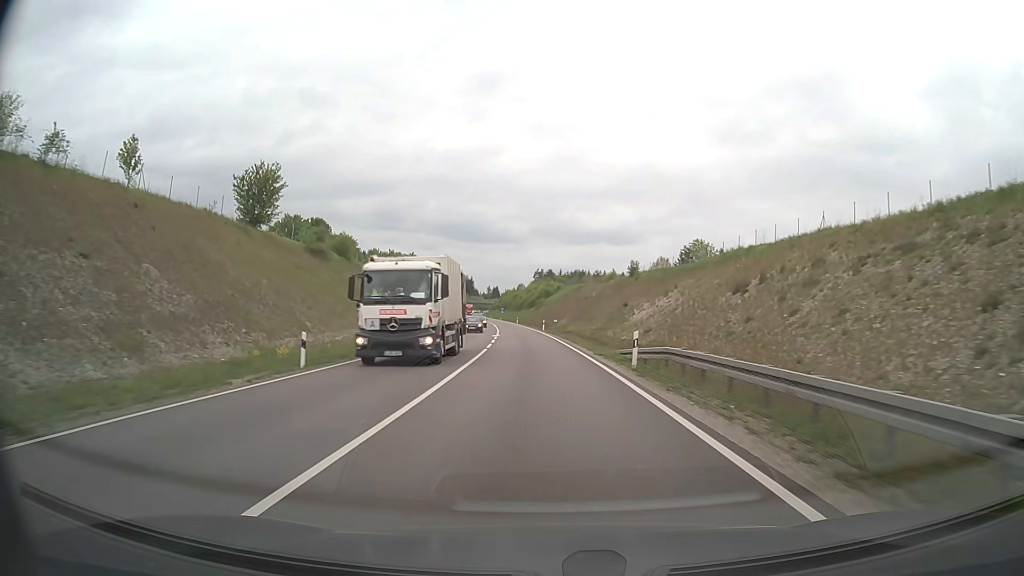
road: trunk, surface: asphalt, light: Day
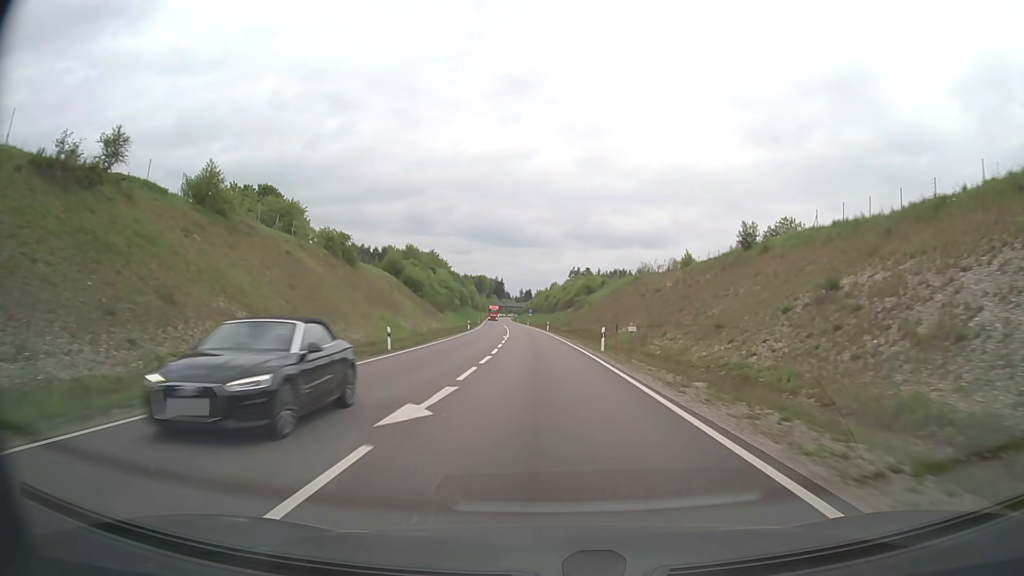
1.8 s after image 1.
(-1.2, +40.1) m; -3°
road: primary
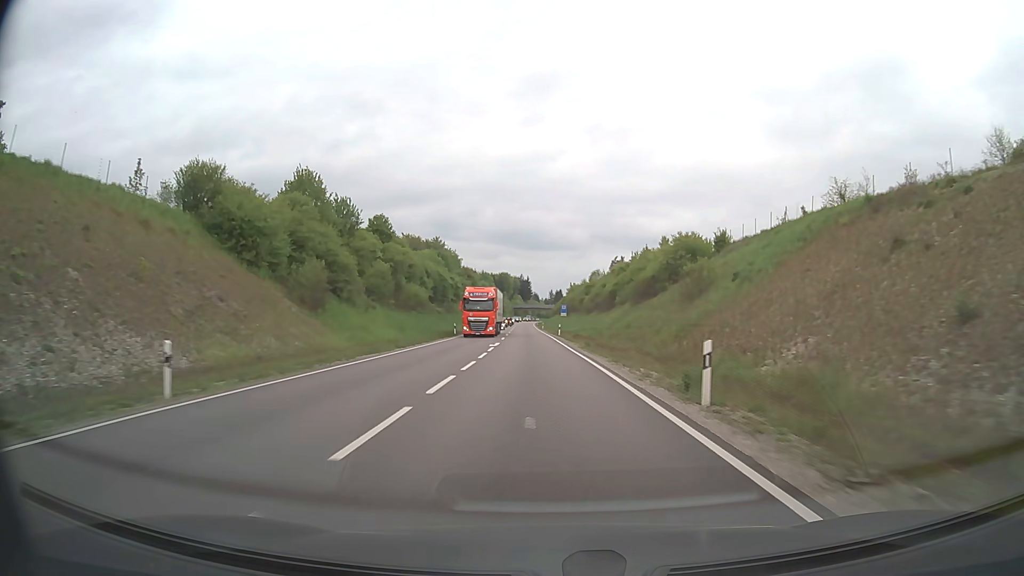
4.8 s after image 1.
(-1.8, +69.5) m; -3°
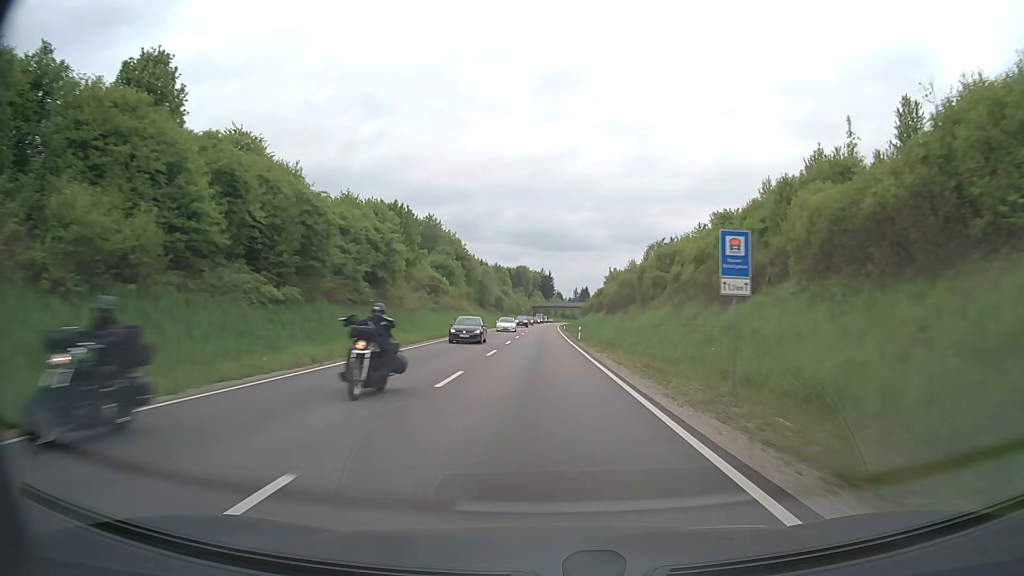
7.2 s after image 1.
(-1.4, +59.7) m; -2°
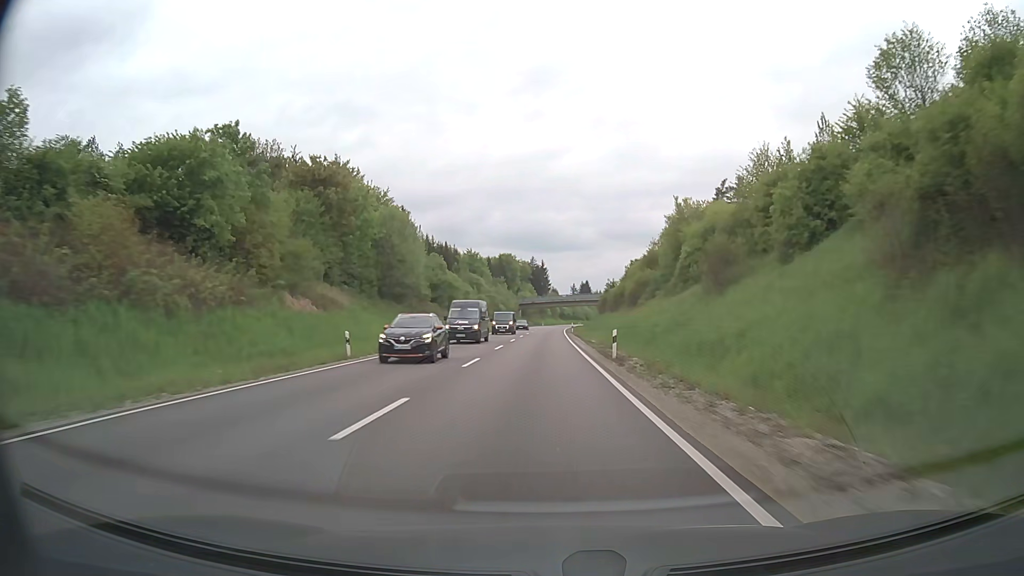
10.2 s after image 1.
(+0.2, +79.0) m; 0°
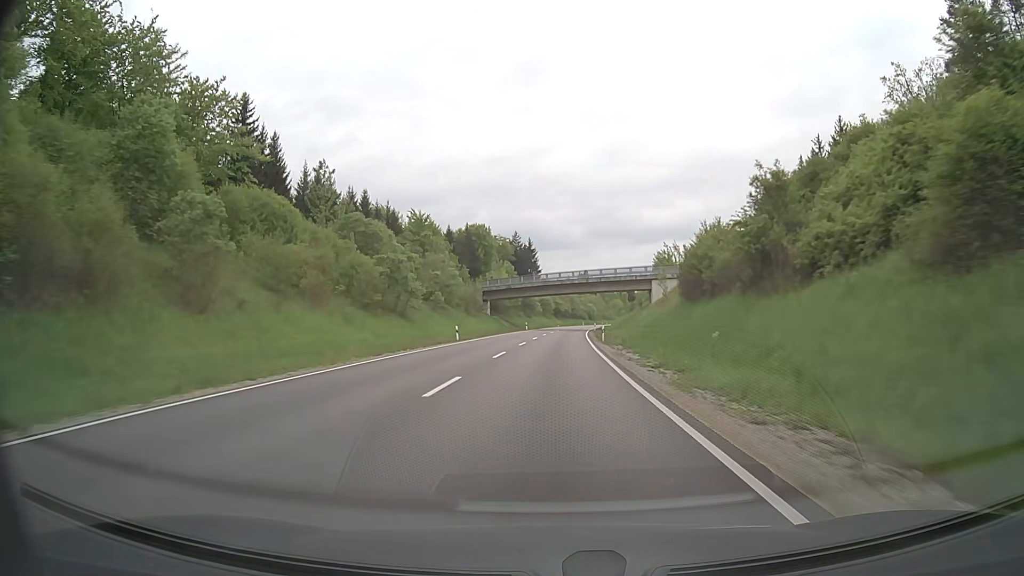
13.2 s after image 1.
(+0.5, +80.7) m; +1°
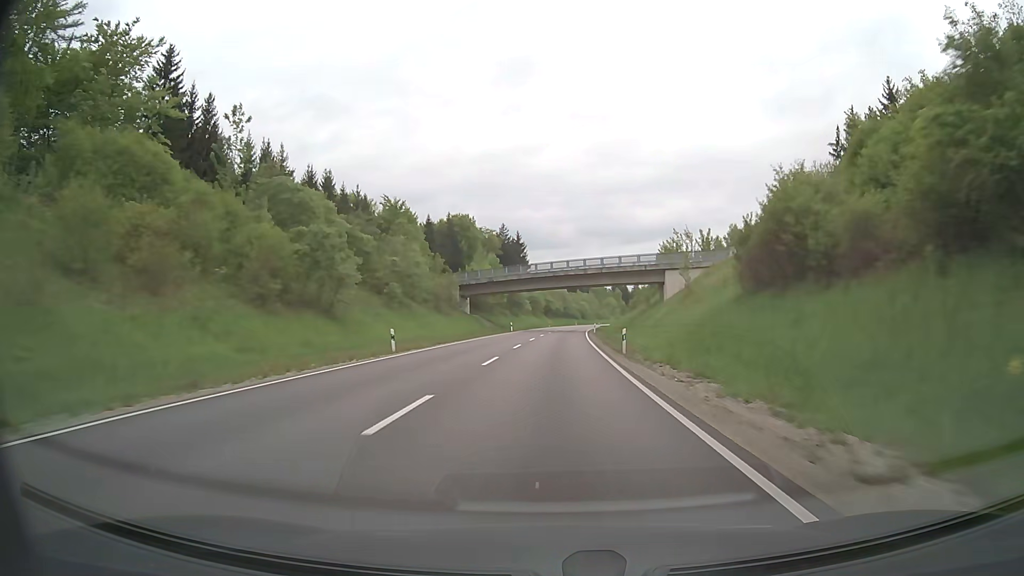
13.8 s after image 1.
(+0.1, +16.2) m; +1°
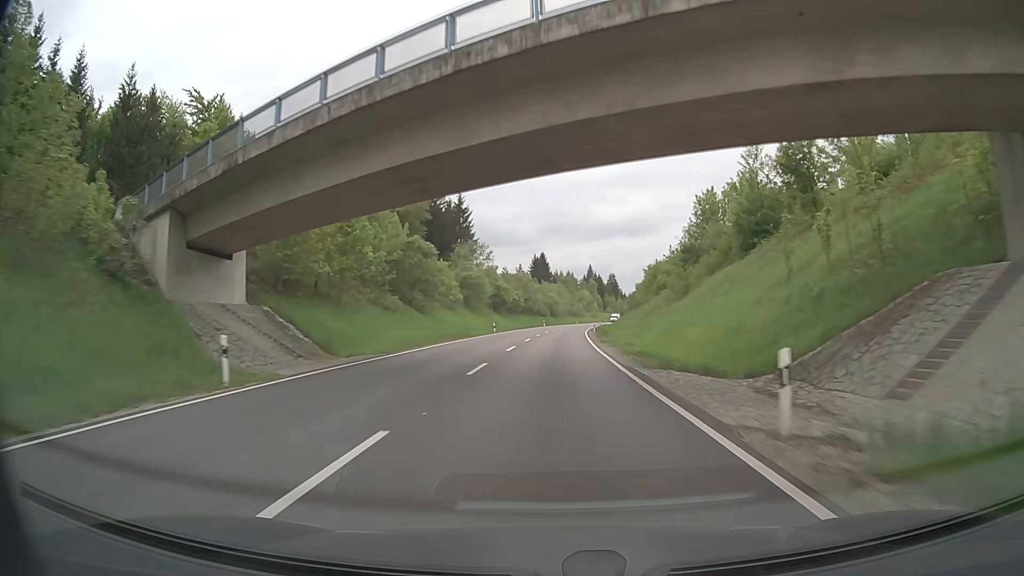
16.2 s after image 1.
(+1.8, +64.3) m; +3°
(0, +10) (0, +20) (+1, +30) (+1, +40) (+1, +50) (+2, +60) (+2, +70) (+3, +80) (+4, +90) (+5, +100) m
